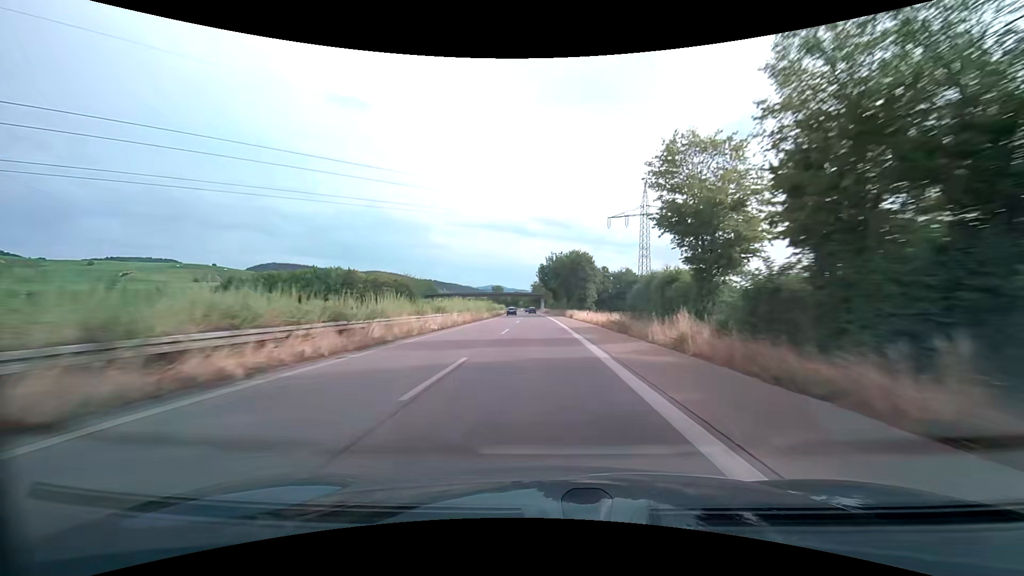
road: trunk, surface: asphalt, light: Day
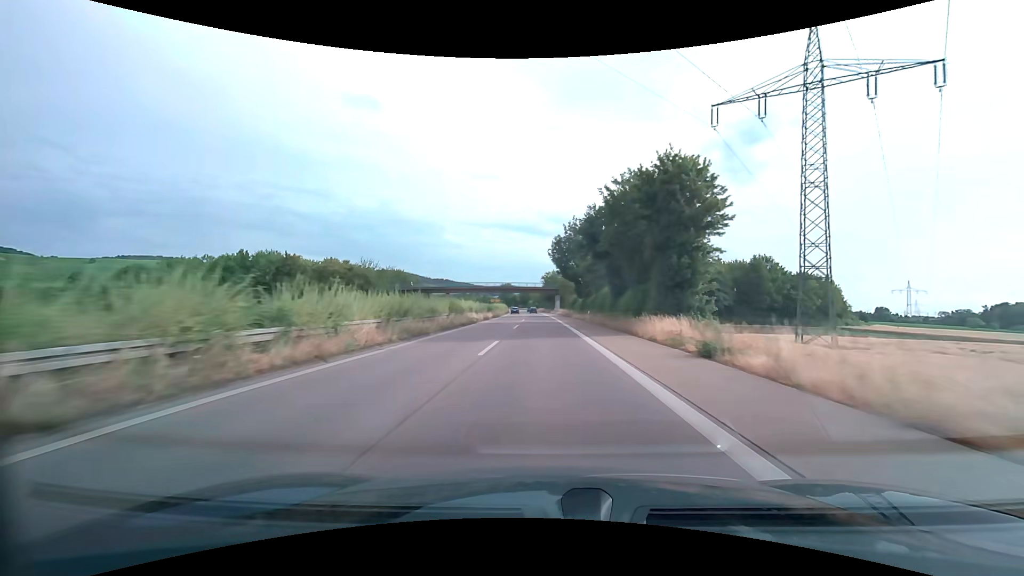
(-0.5, +47.5) m; -1°
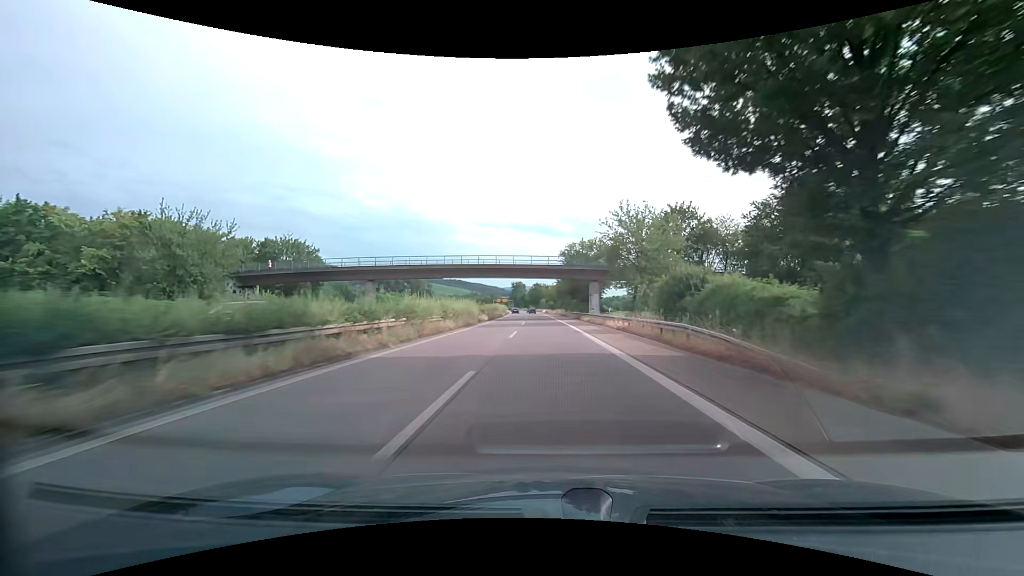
(-1.0, +63.3) m; -2°
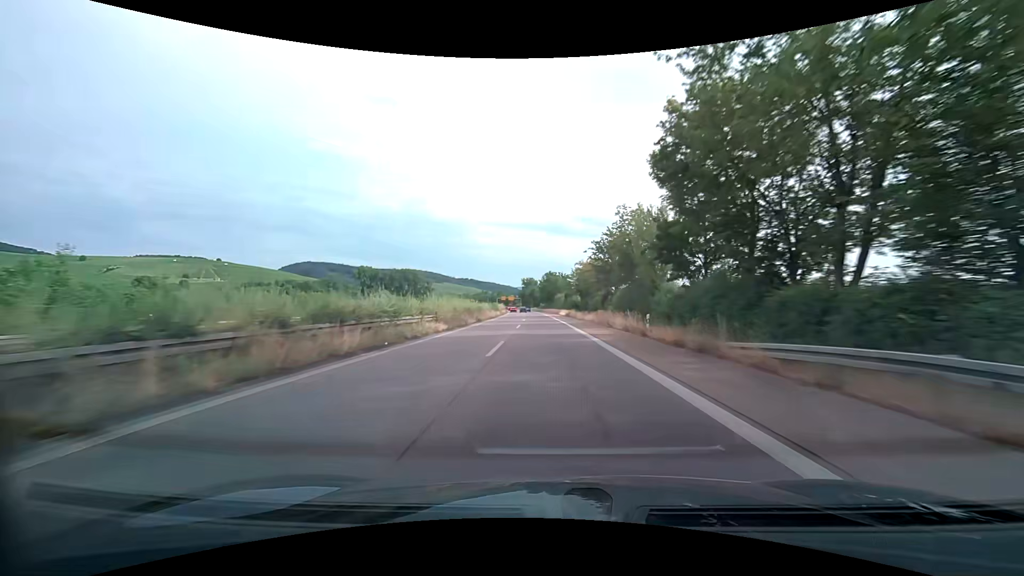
(-0.7, +63.2) m; -1°
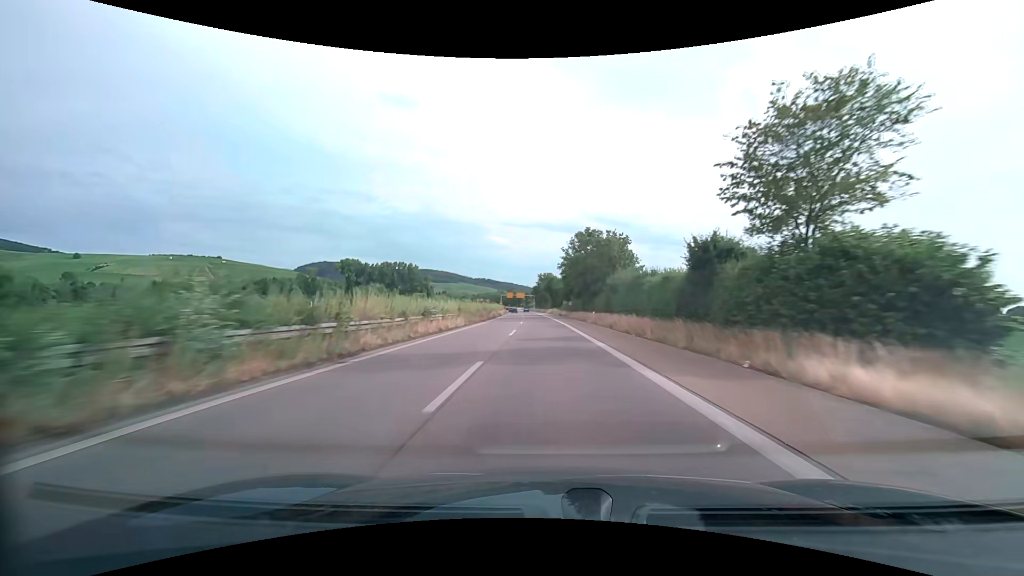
(-1.4, +79.0) m; -2°
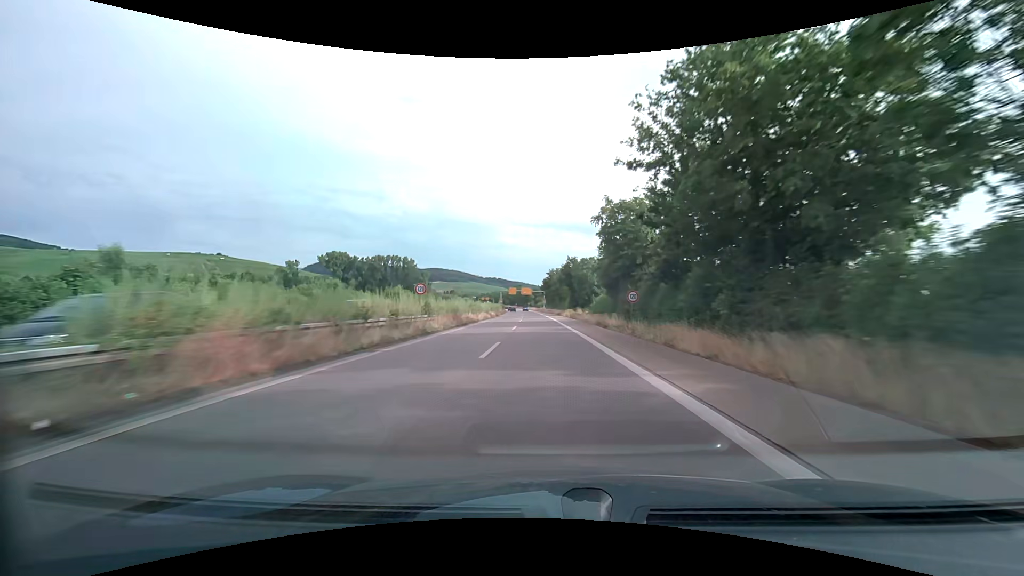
(-0.5, +47.4) m; -1°
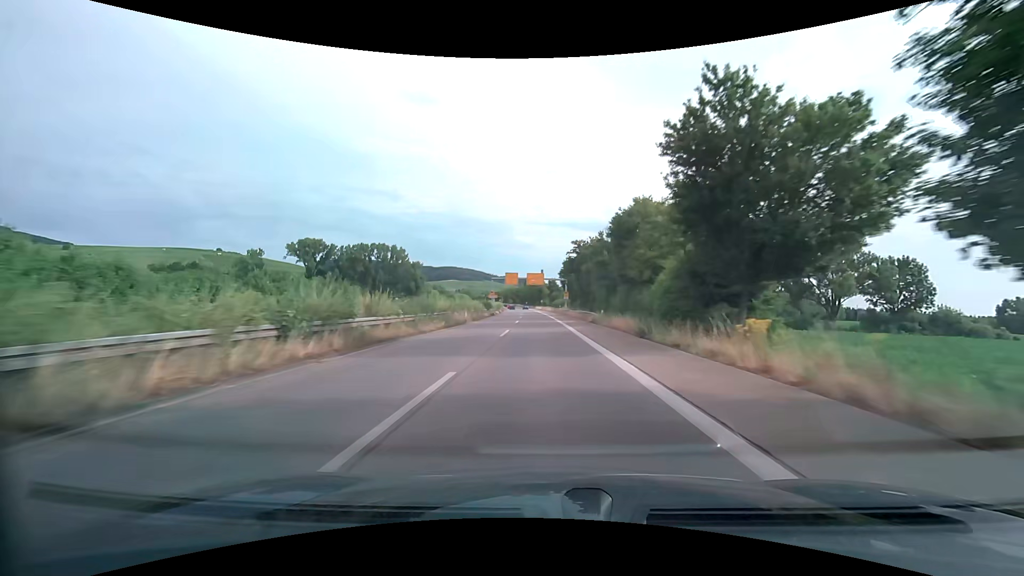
(-1.0, +63.1) m; -2°
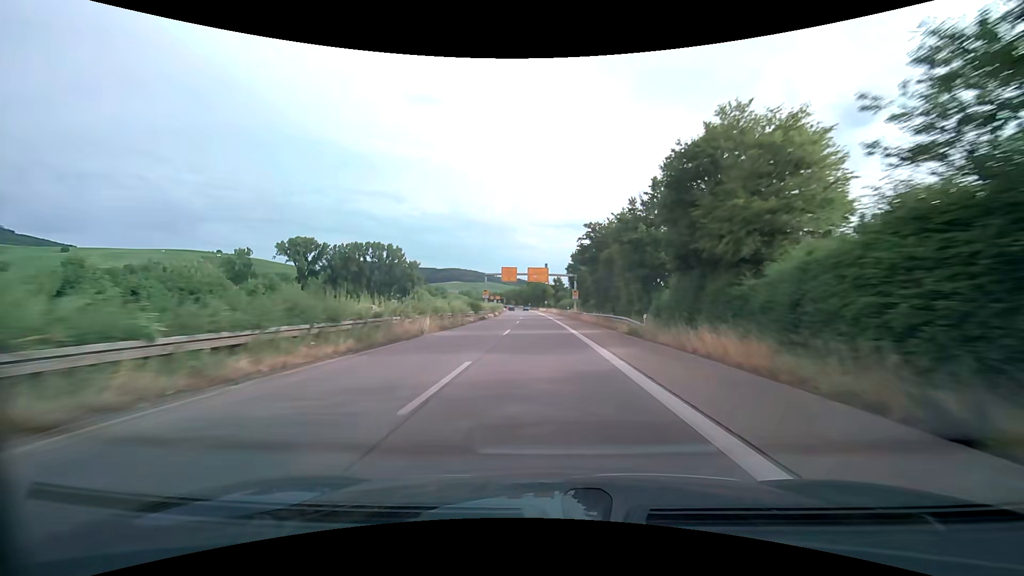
(-0.1, +15.8) m; 0°
(0, +10) (0, +20) (0, +30) (0, +40) (-1, +50) (-1, +60) (-1, +70) (-2, +80) (-2, +90) (-3, +100) m
